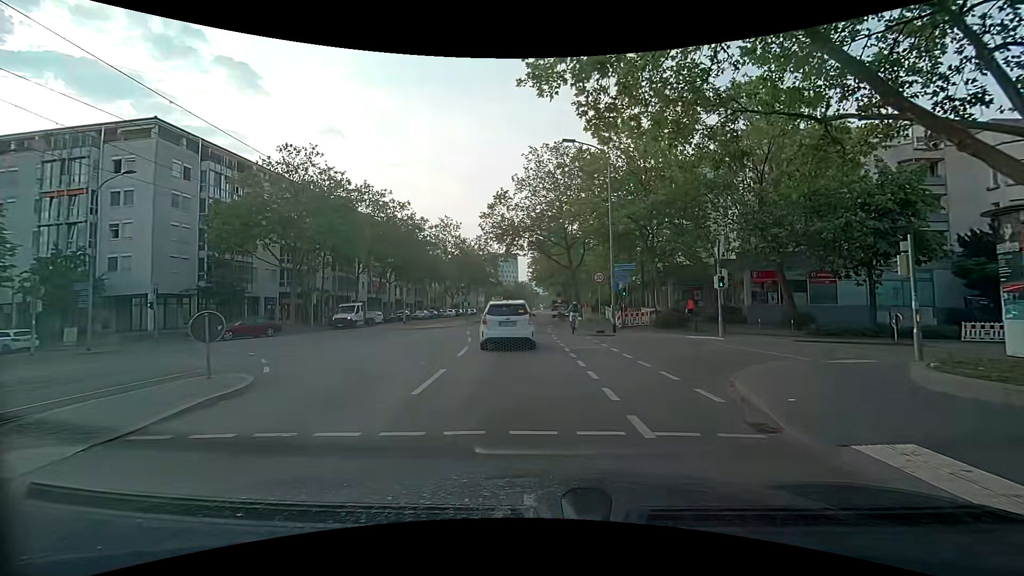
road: tertiary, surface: asphalt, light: Day
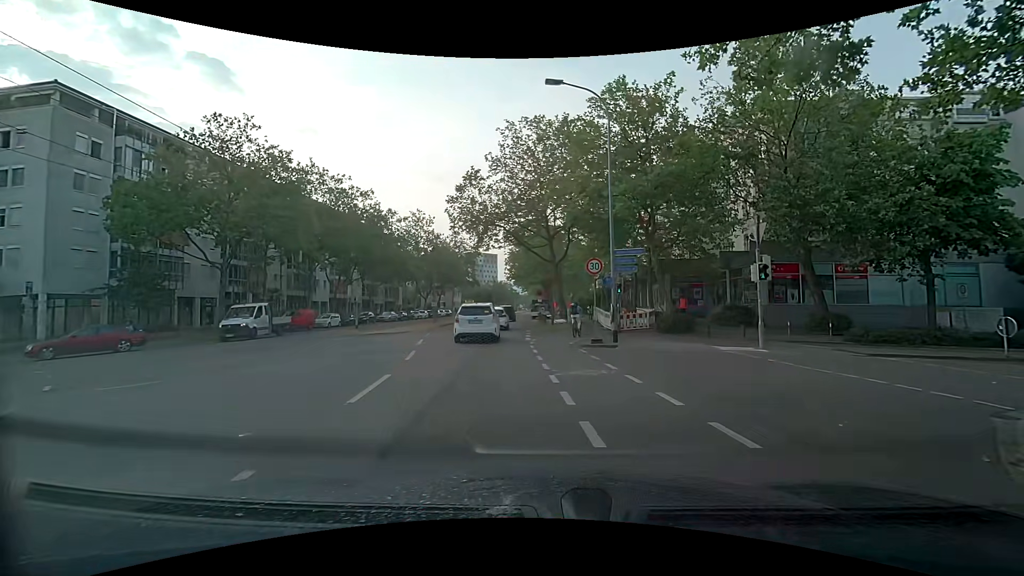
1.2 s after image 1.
(0.0, +6.4) m; 0°
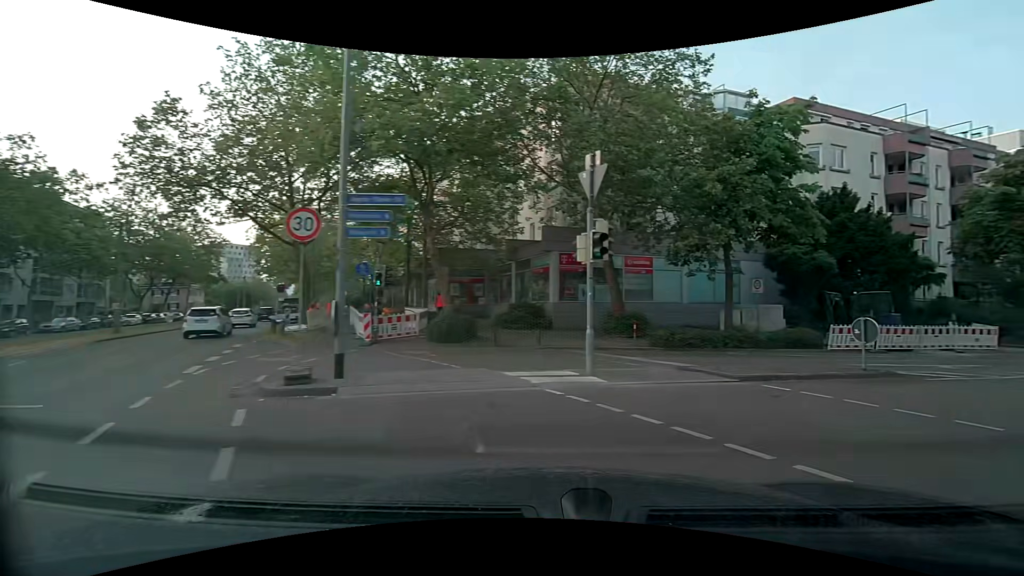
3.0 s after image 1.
(+1.0, +8.6) m; +20°
